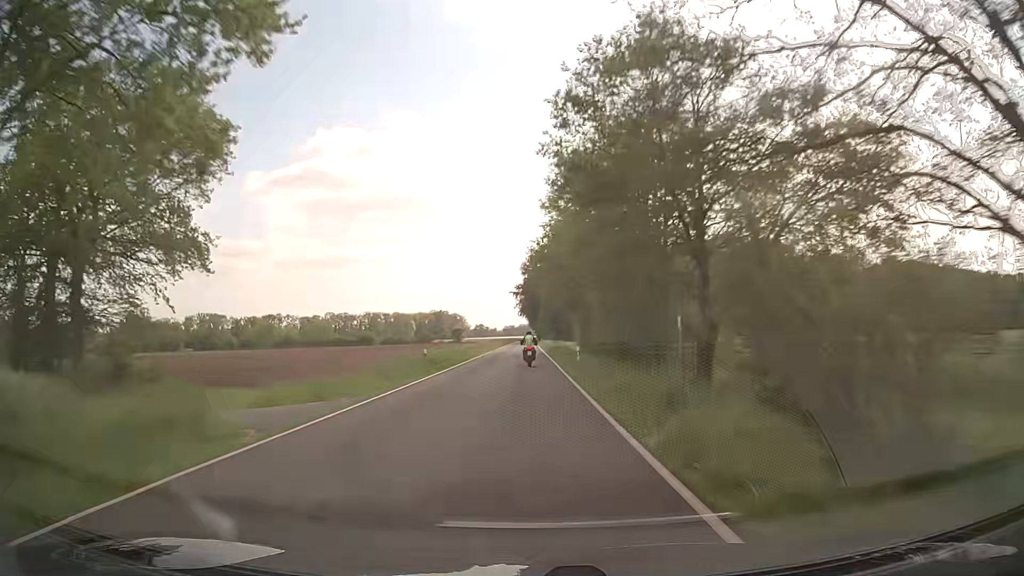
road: secondary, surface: asphalt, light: Day
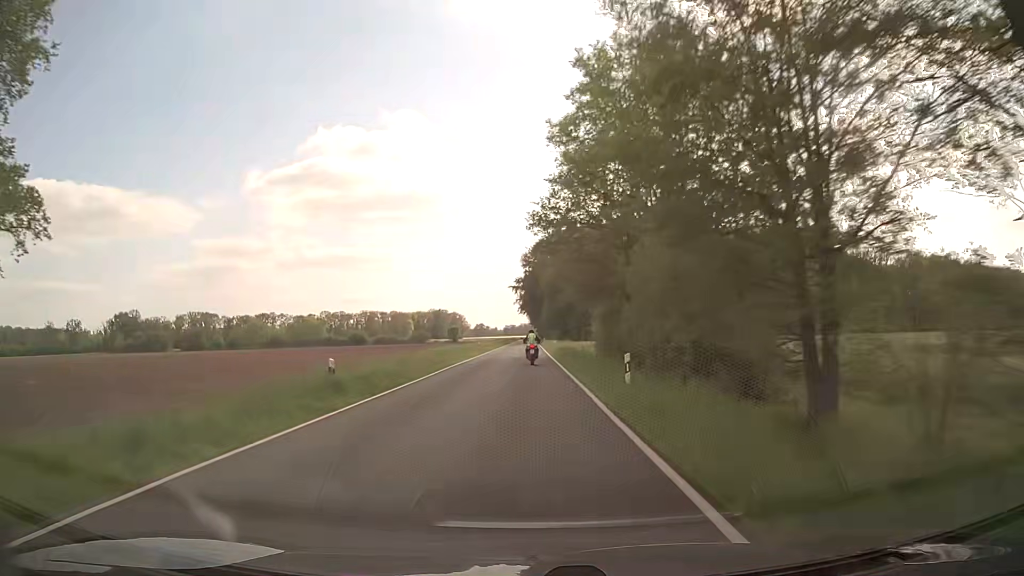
(0.0, +15.4) m; 0°
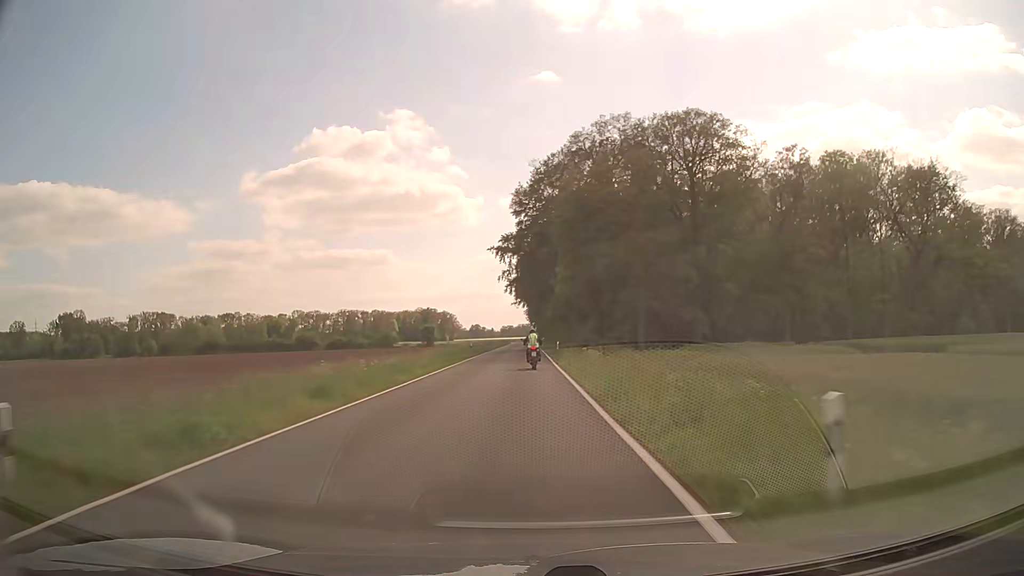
(+0.3, +60.9) m; 0°
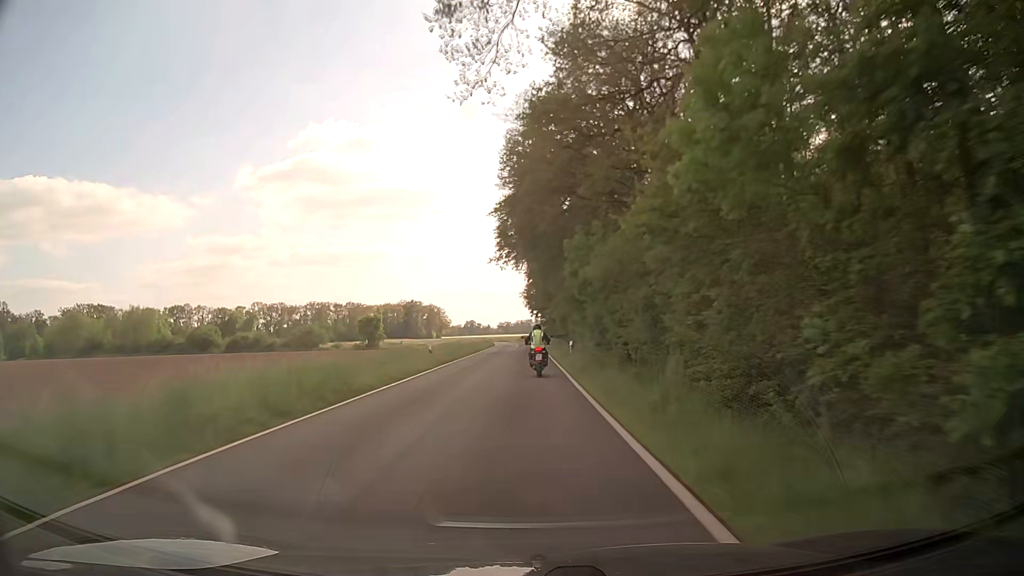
(0.0, +69.4) m; +1°
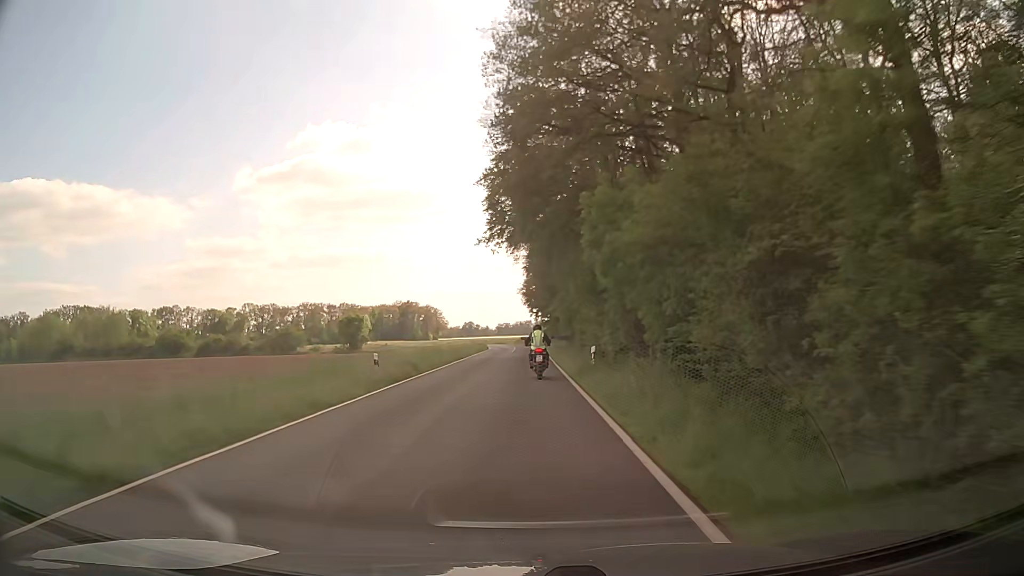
(-0.1, +12.4) m; -1°
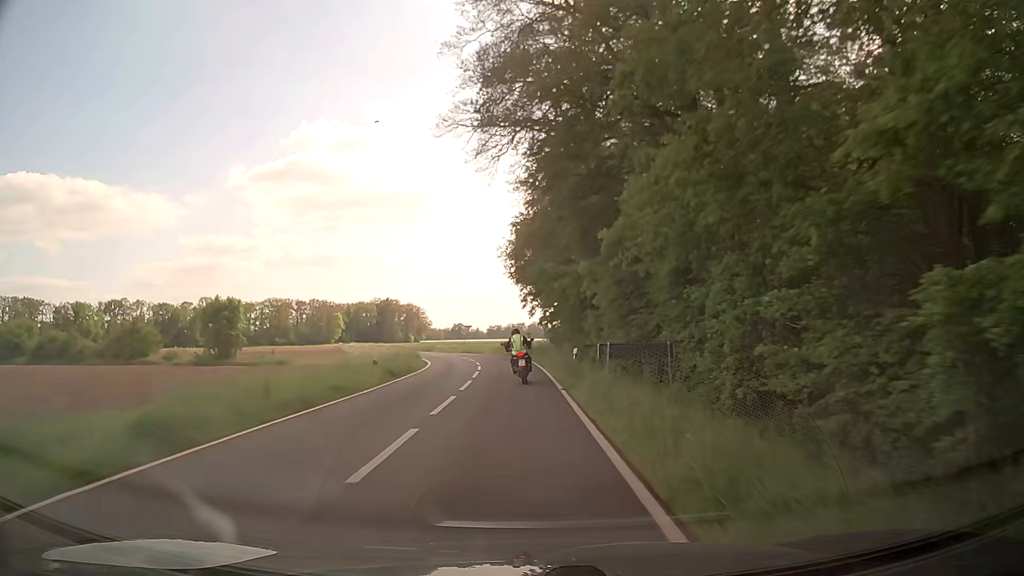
(+0.4, +47.2) m; +1°
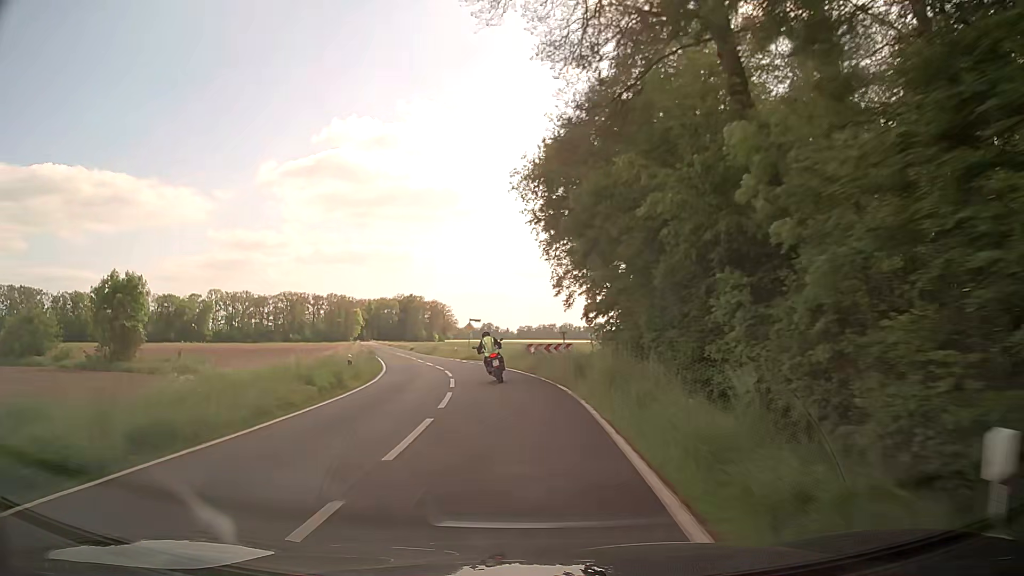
(-0.1, +22.7) m; -2°
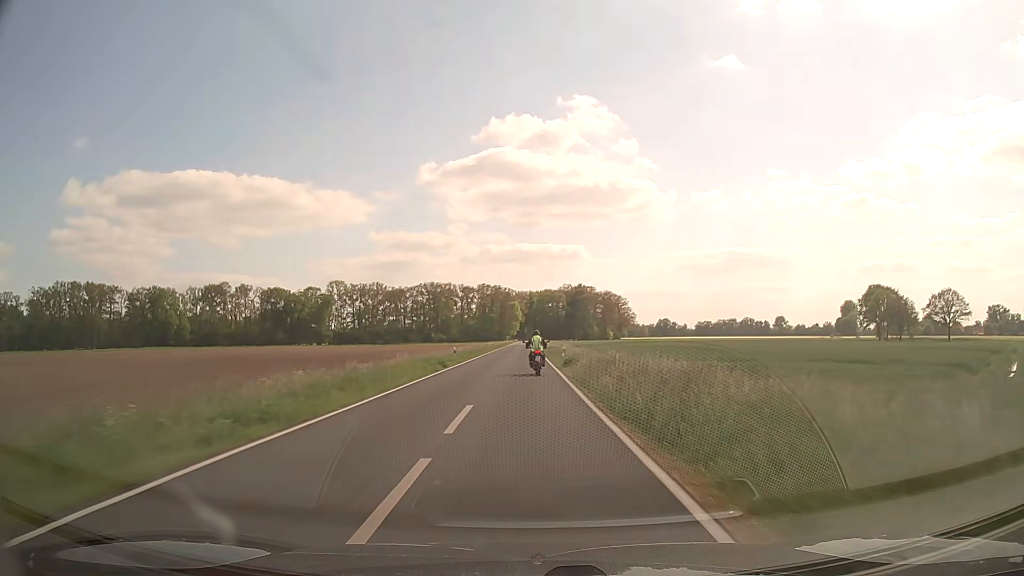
(-9.1, +57.5) m; -15°
(0, +10) (0, +20) (0, +30) (0, +40) (0, +50) (0, +60) (0, +70) (0, +80) (0, +90) (0, +100) m
